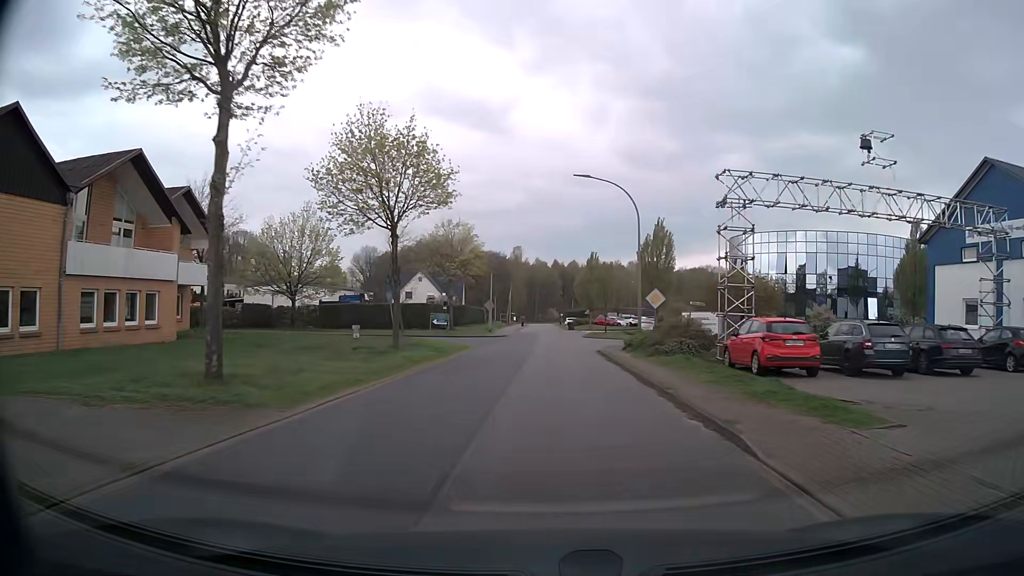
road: residential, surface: asphalt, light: Day
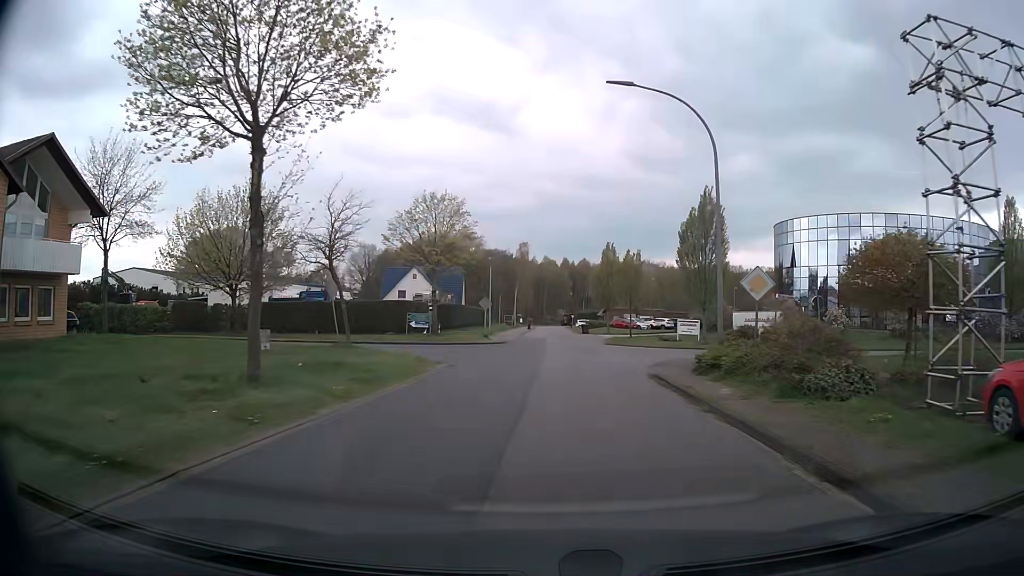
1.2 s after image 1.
(-0.1, +12.1) m; -1°
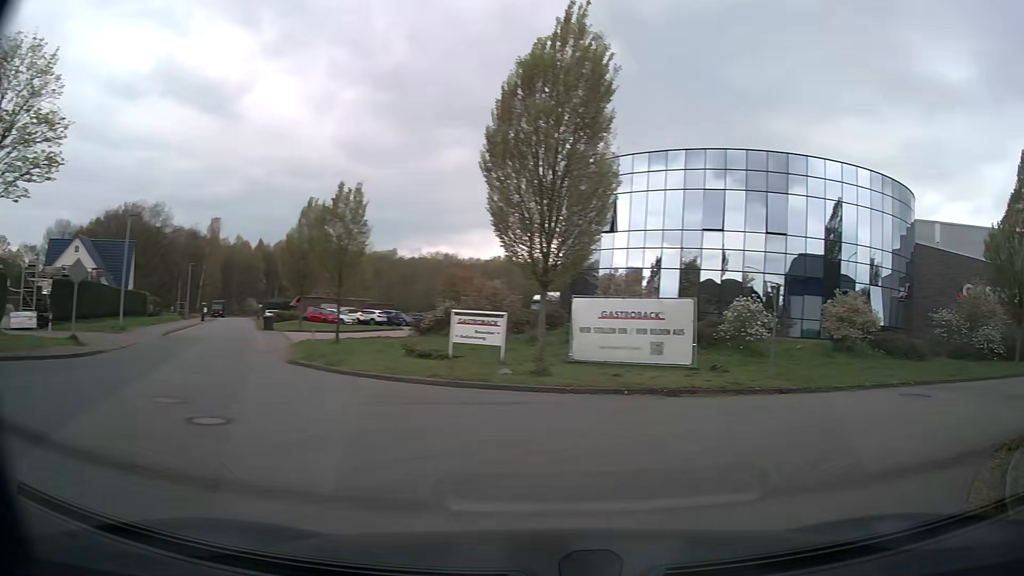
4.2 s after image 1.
(+1.6, +22.9) m; +25°
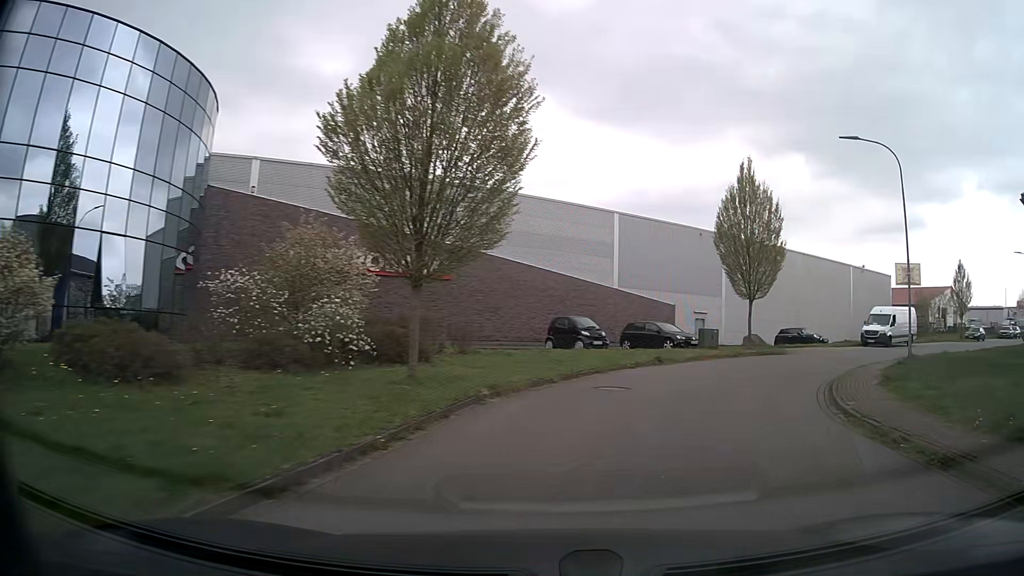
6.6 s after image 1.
(+9.3, +14.2) m; +56°
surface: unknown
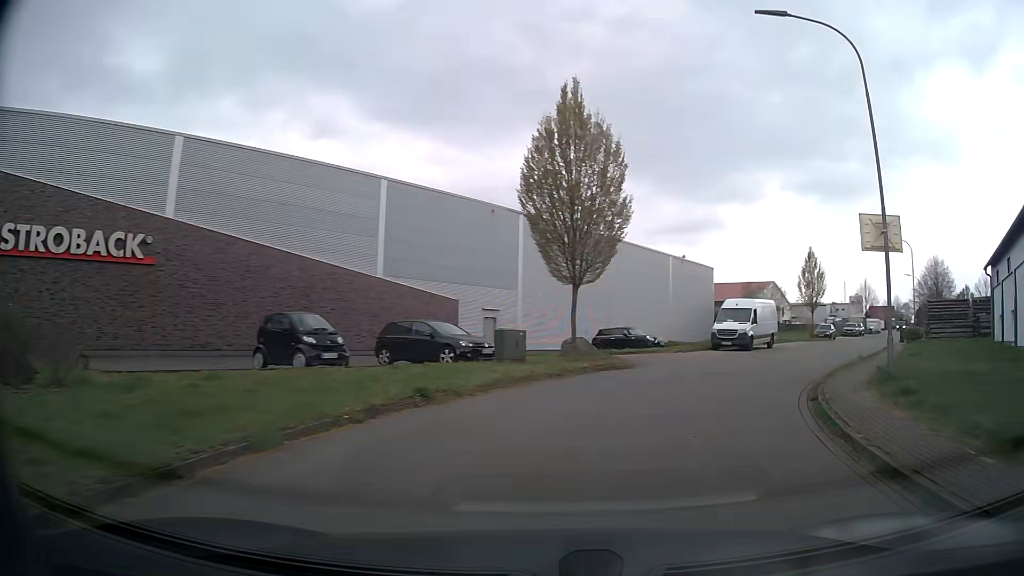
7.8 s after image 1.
(+1.9, +11.1) m; +18°
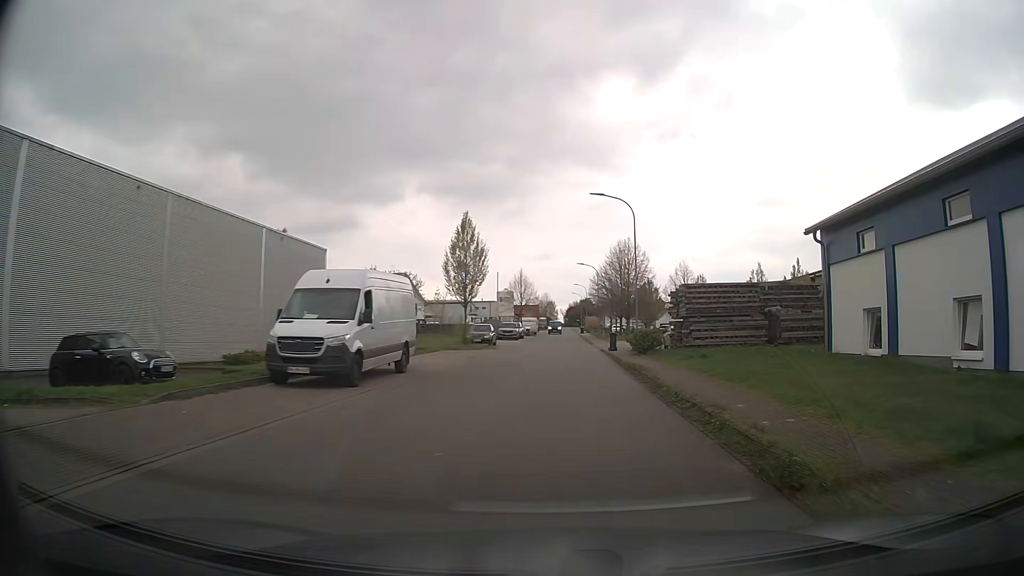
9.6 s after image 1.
(+5.8, +18.3) m; +33°
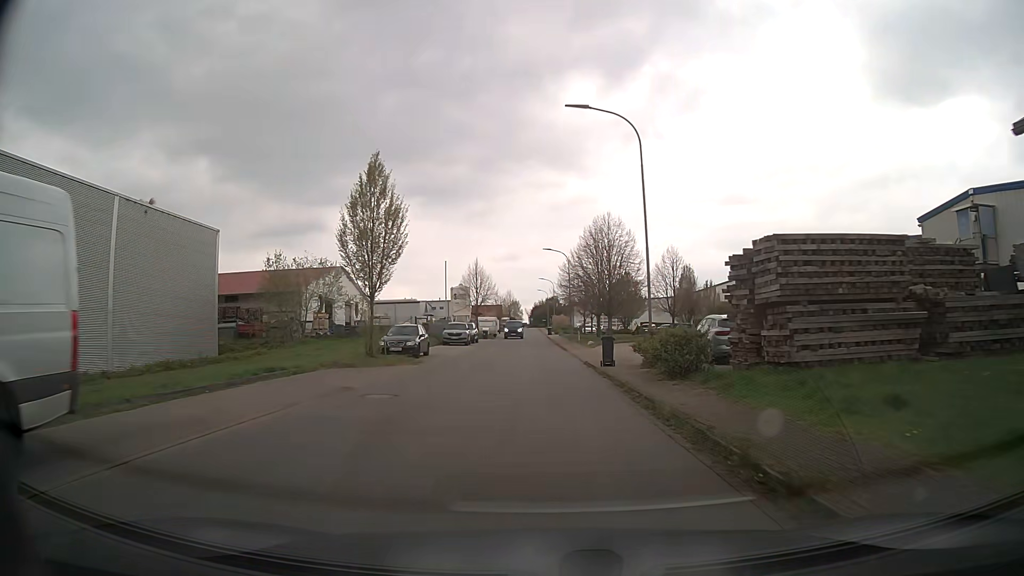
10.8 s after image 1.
(+0.6, +14.3) m; +3°
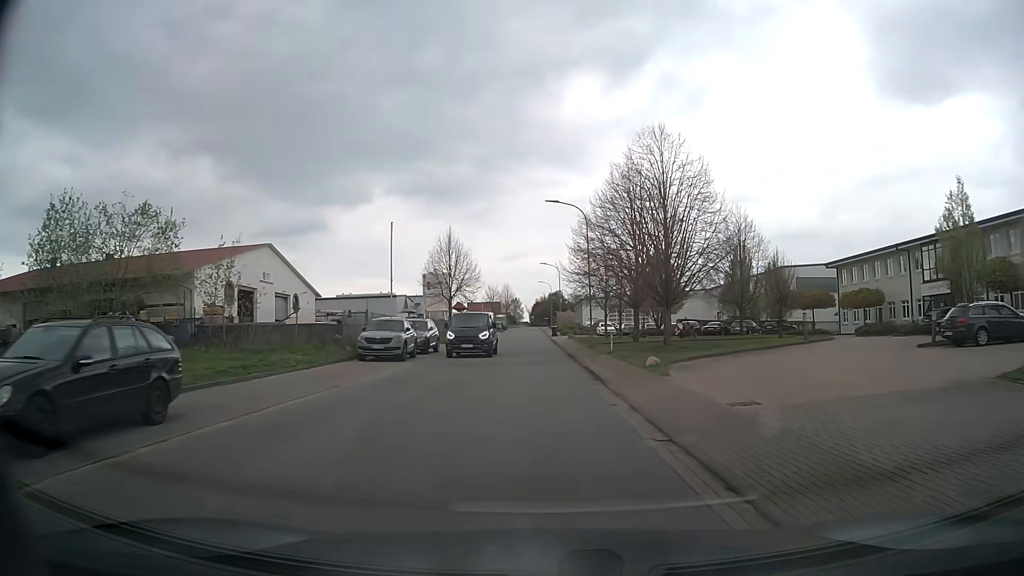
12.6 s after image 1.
(0.0, +22.8) m; 0°
(0, +10) (0, +20) (0, +30) (0, +40) (-1, +50) (-1, +60) (-1, +70) (-1, +80) (-1, +90) (-1, +100) m
